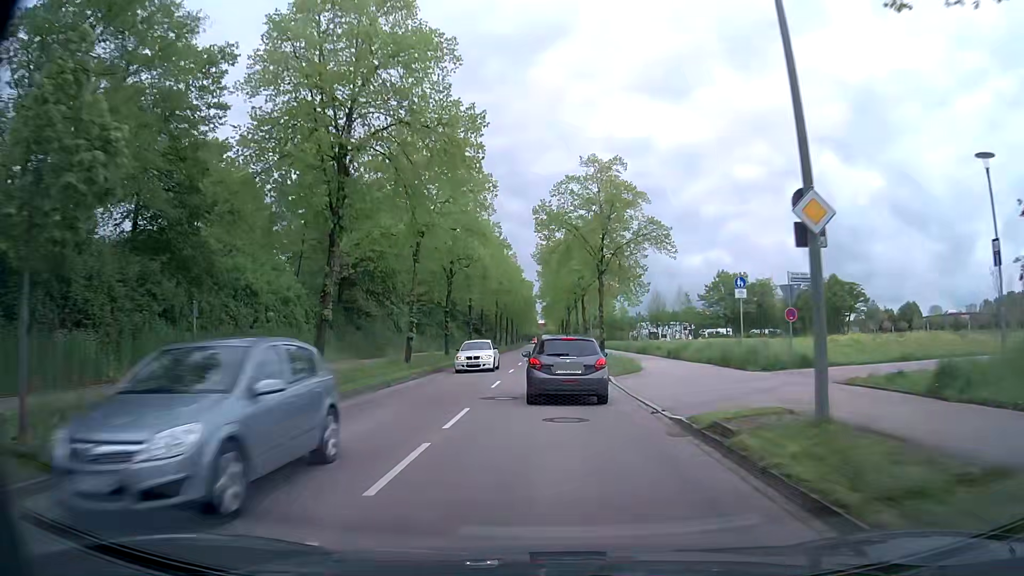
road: tertiary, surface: asphalt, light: Day
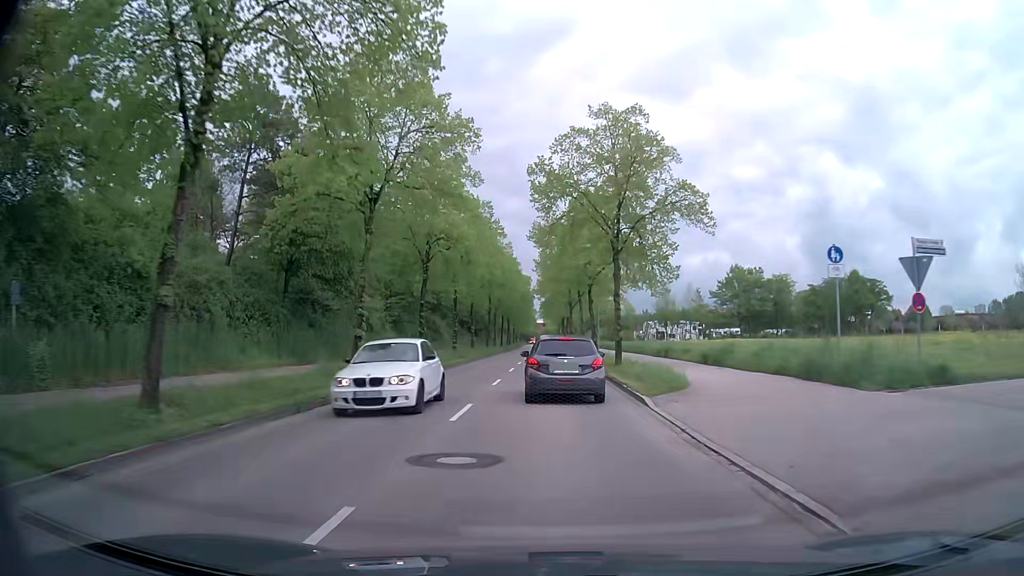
(0.0, +8.1) m; 0°
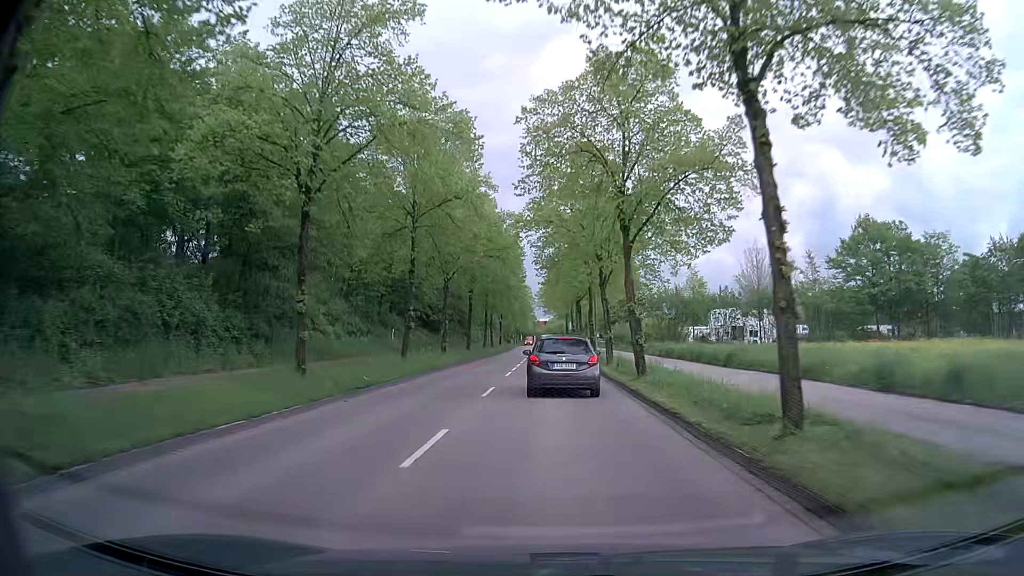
(-0.1, +40.2) m; 0°
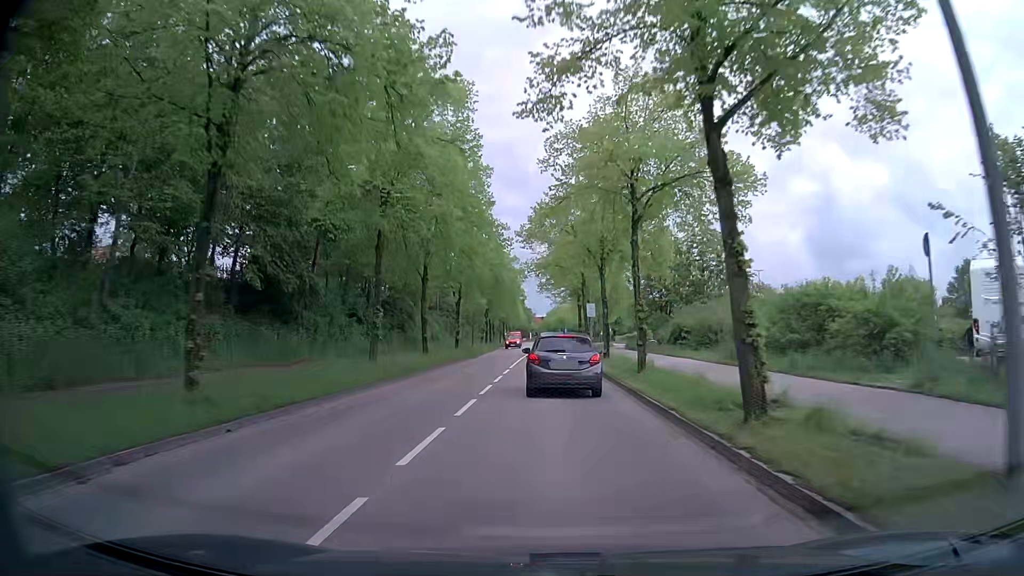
(+0.2, +40.4) m; 0°
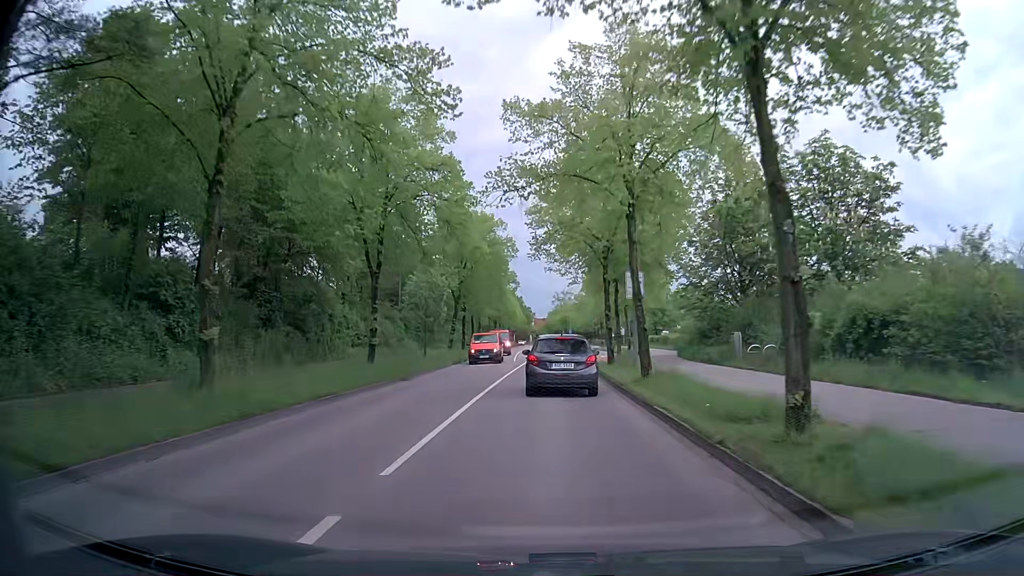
(+0.4, +22.9) m; +1°
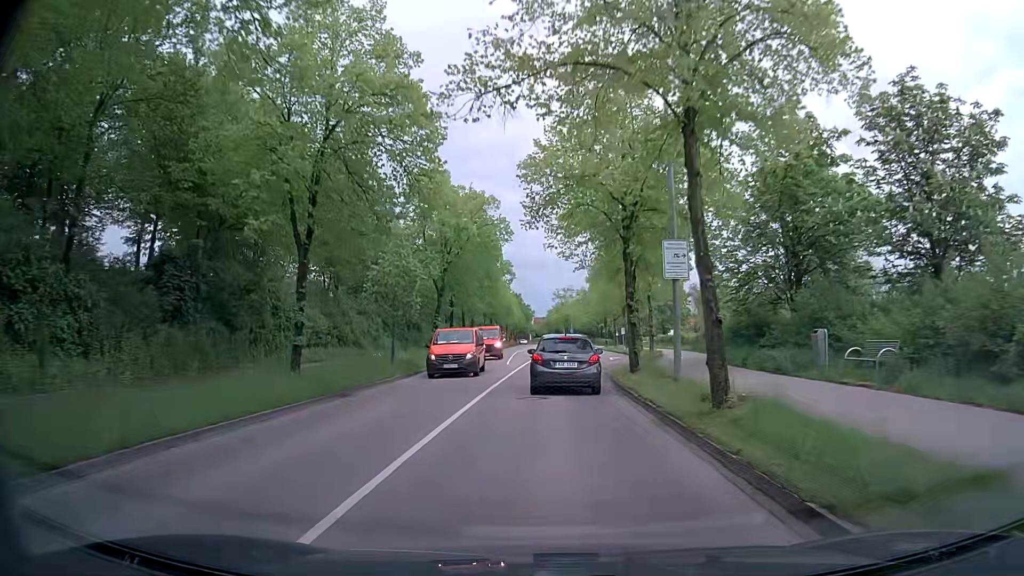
(-0.1, +7.4) m; 0°
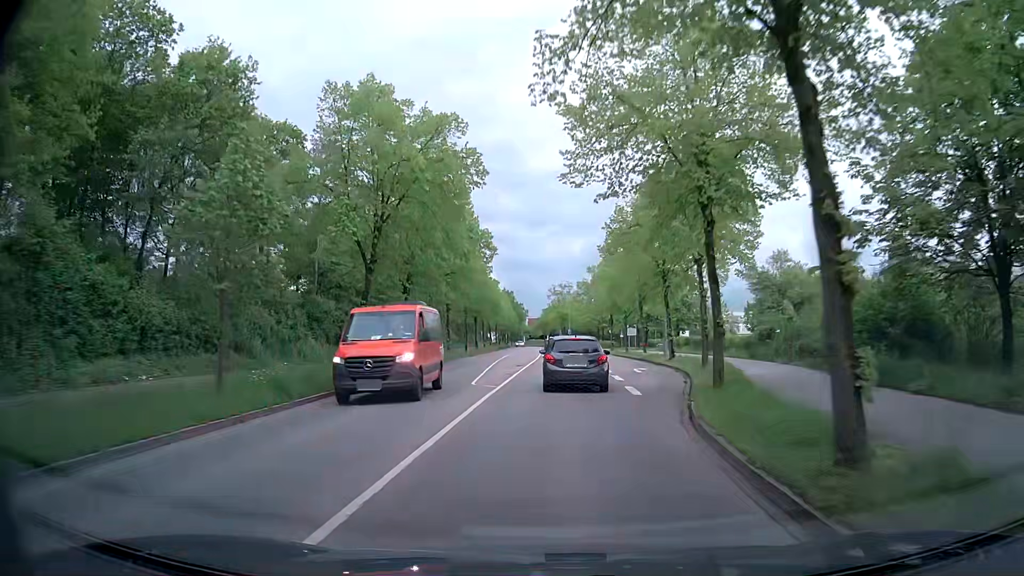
(0.0, +15.1) m; +1°
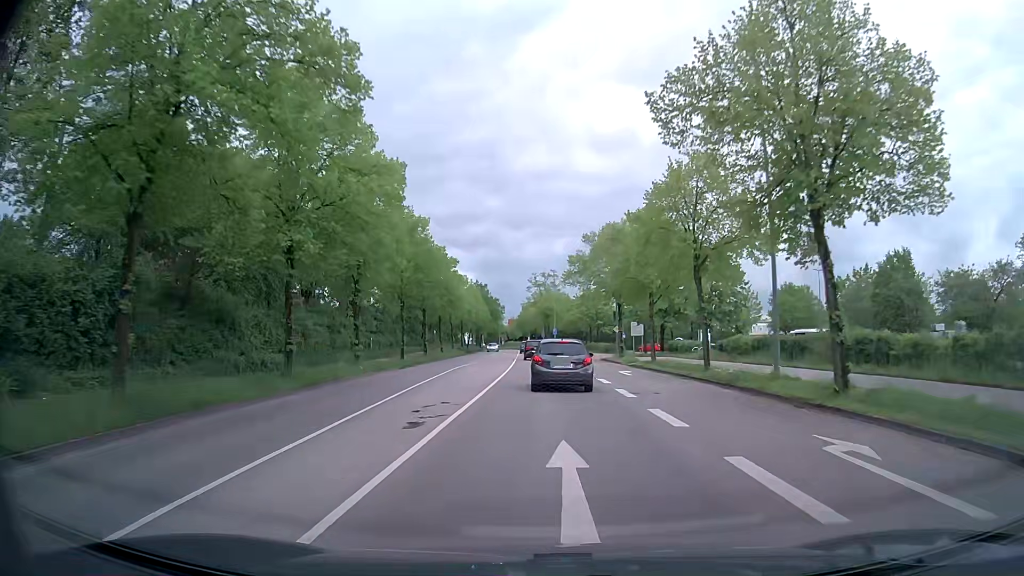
(+0.1, +24.1) m; +1°
(0, +10) (0, +20) (0, +30) (0, +40) (0, +50) (-1, +60) (-1, +70) (-1, +80) (-2, +90) (-2, +100) m
